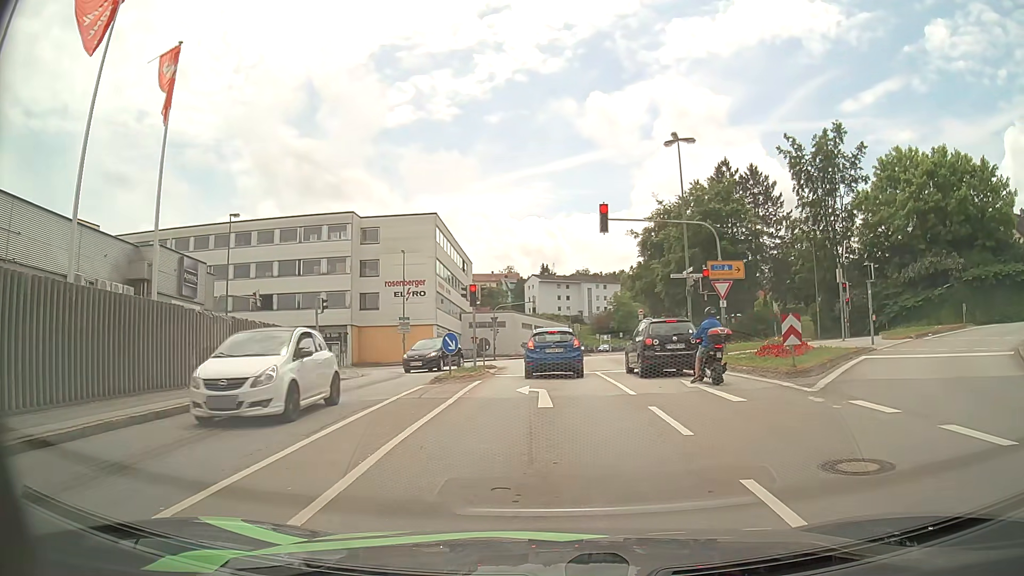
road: tertiary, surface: asphalt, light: Day
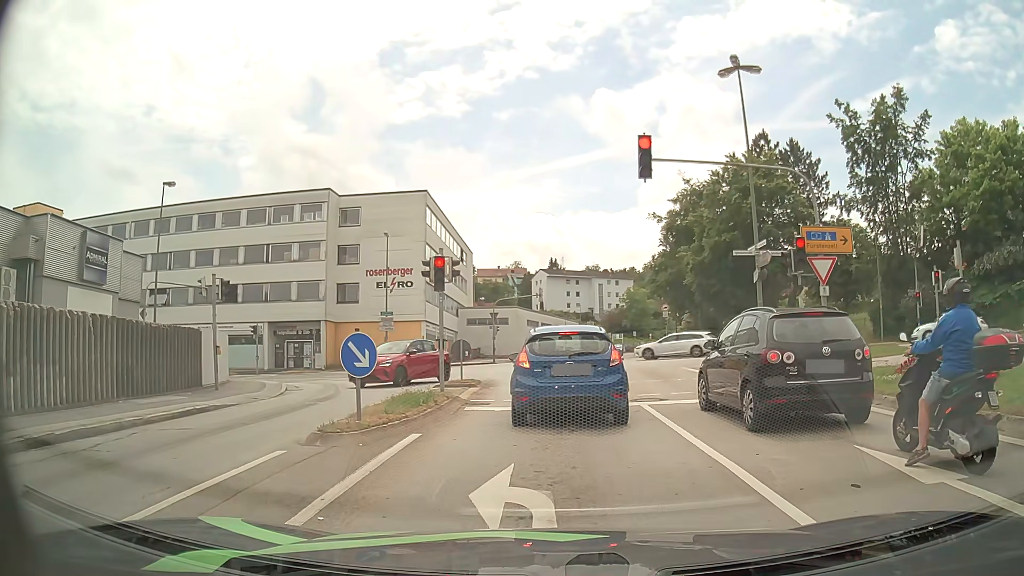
(-0.1, +9.3) m; -1°
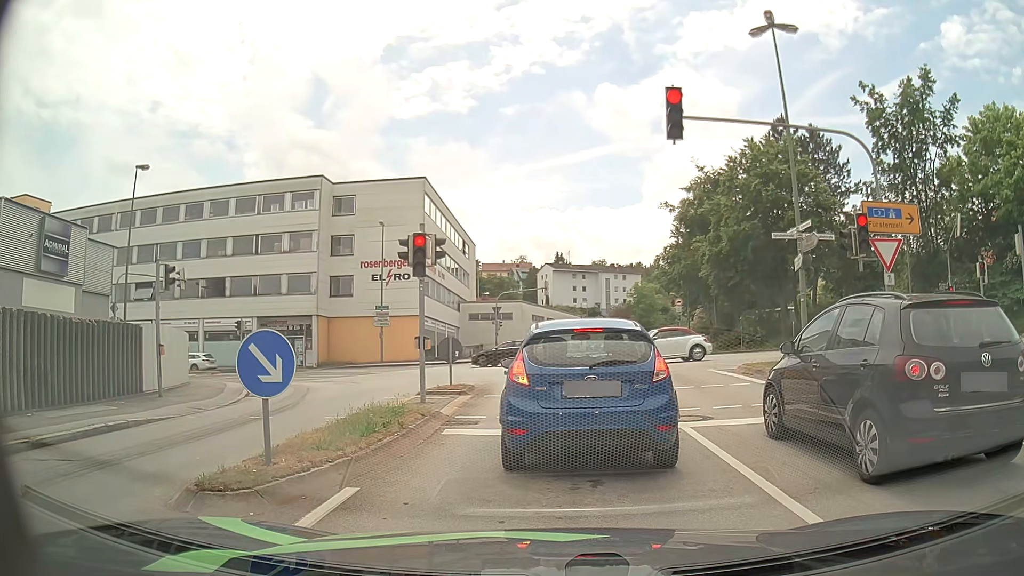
(0.0, +3.2) m; 0°
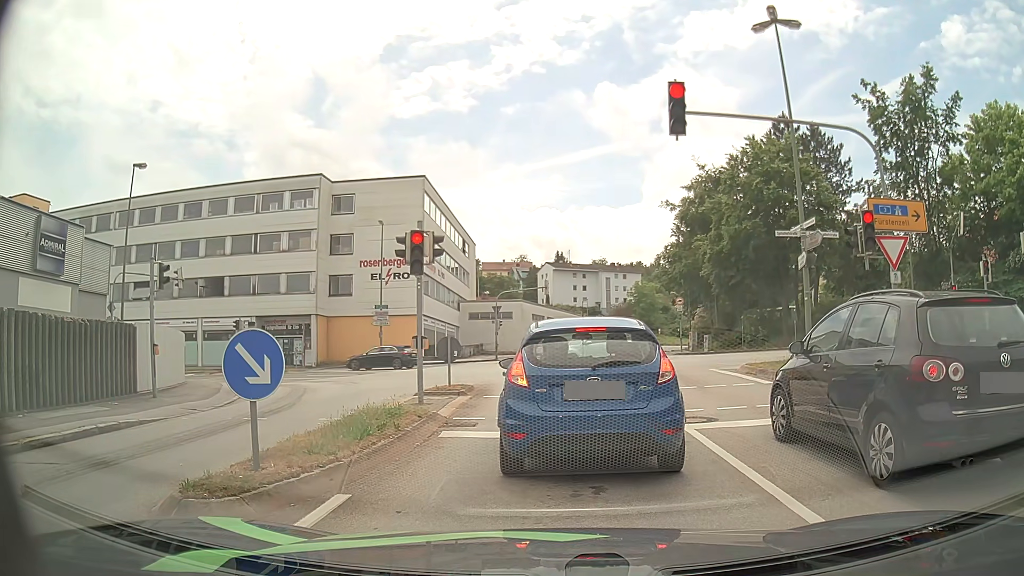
(0.0, +0.3) m; 0°
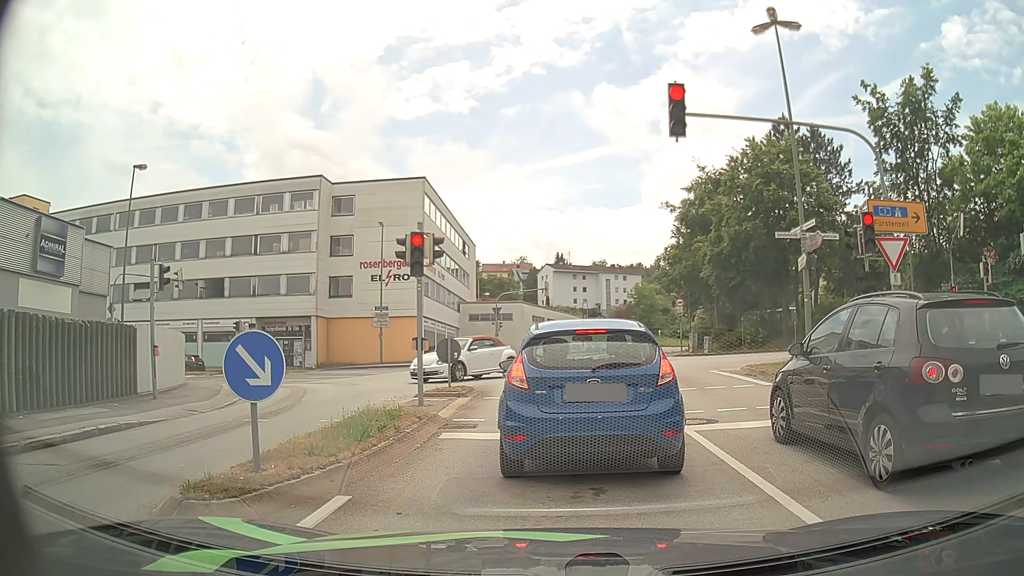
(0.0, +0.1) m; 0°
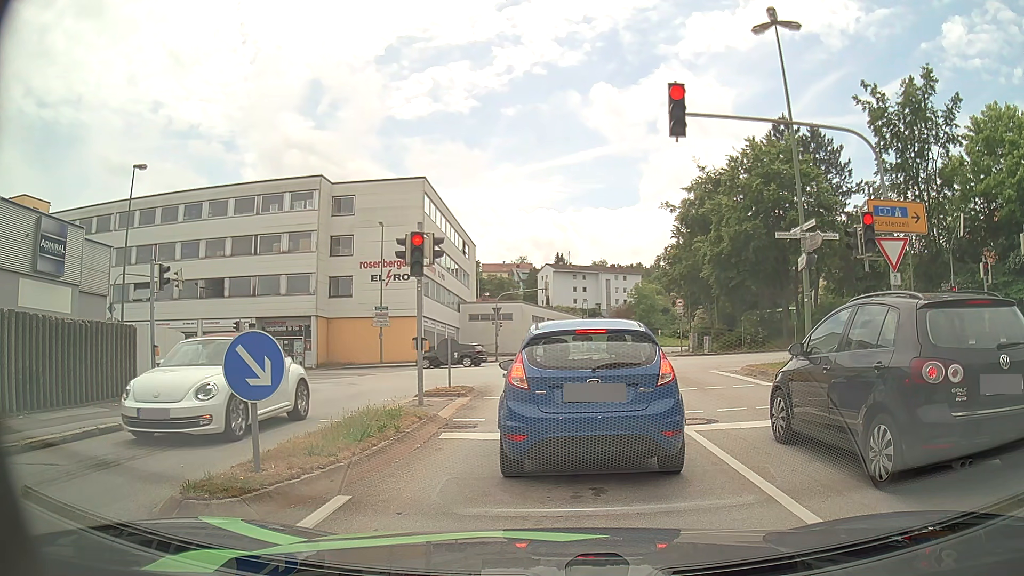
(0.0, 0.0) m; 0°
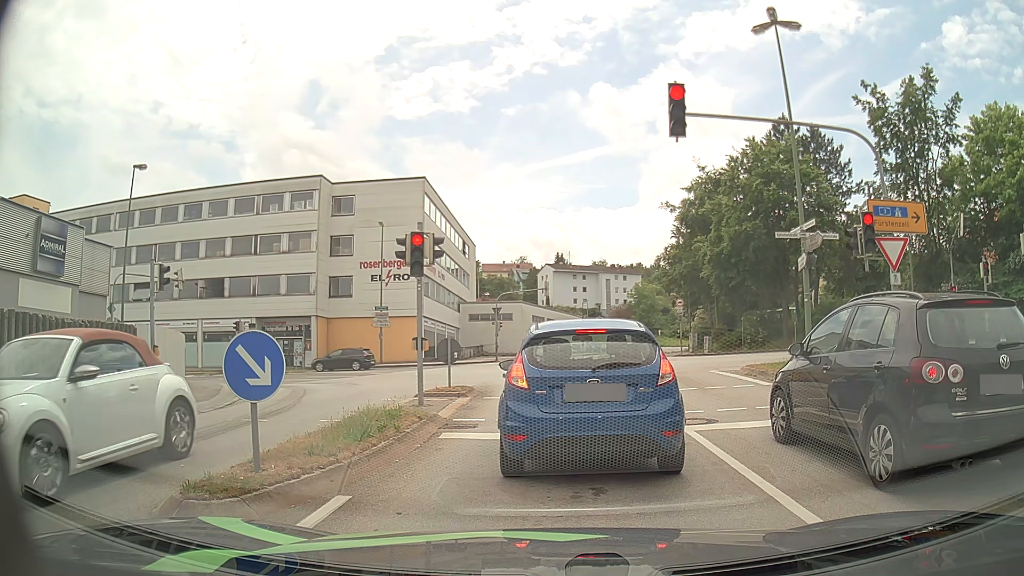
(0.0, 0.0) m; 0°
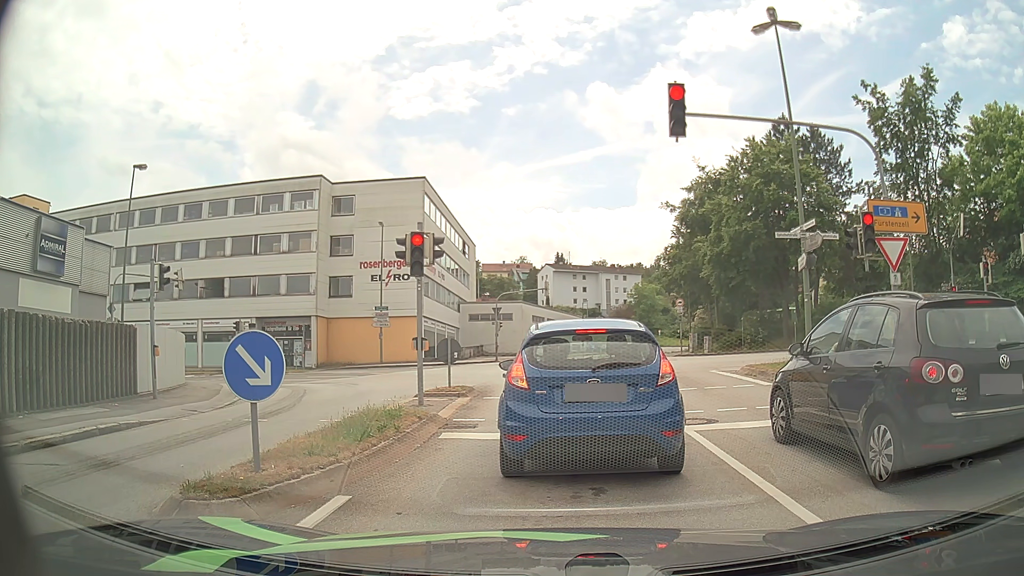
(0.0, 0.0) m; 0°
(0, +10) (0, +20) (-1, +30) (-5, +39) (-14, +44) (-24, +45) (-34, +45) (-44, +45) (-54, +45) (-64, +45) m
